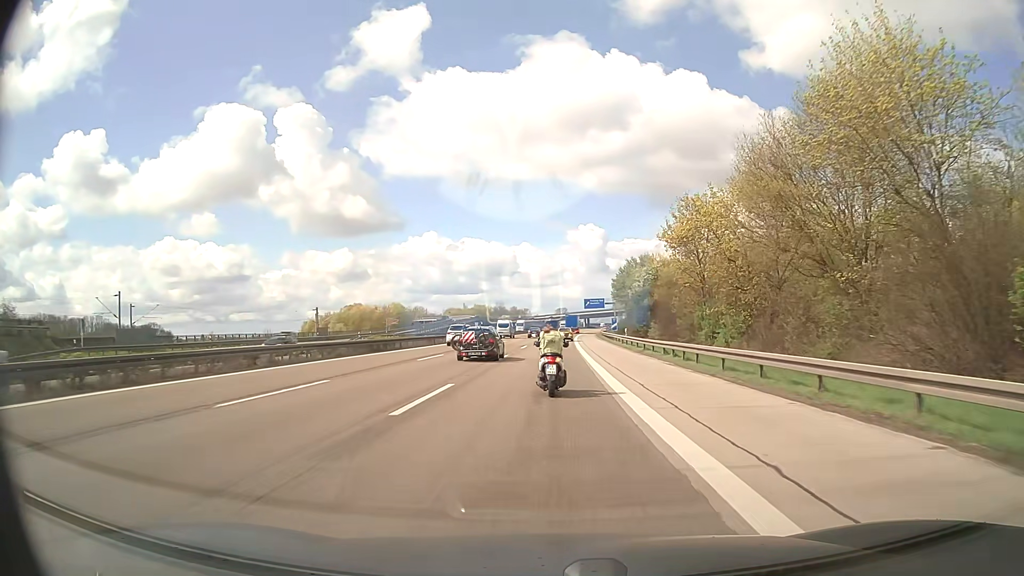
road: motorway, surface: asphalt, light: Day
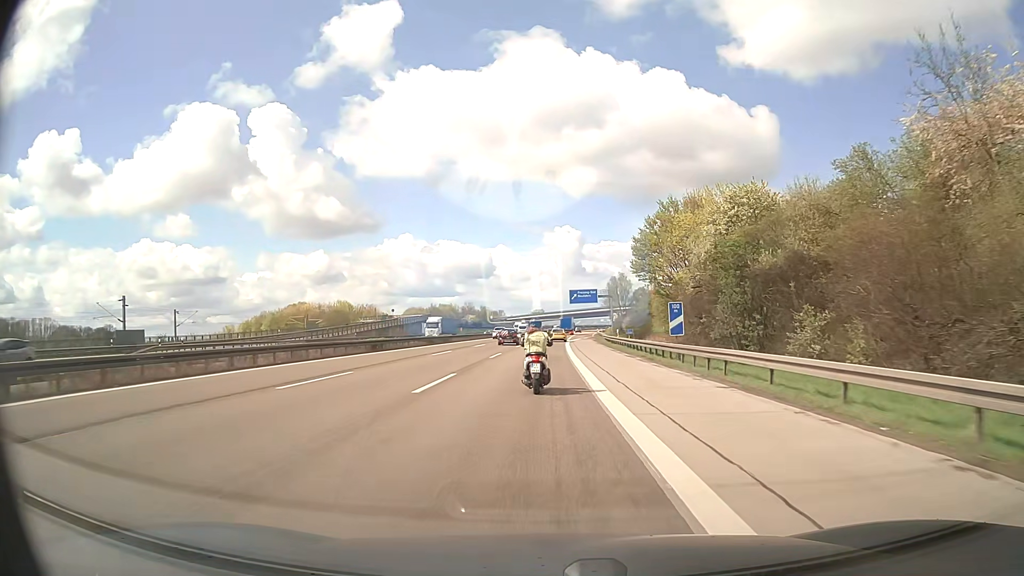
(+1.0, +50.4) m; +2°
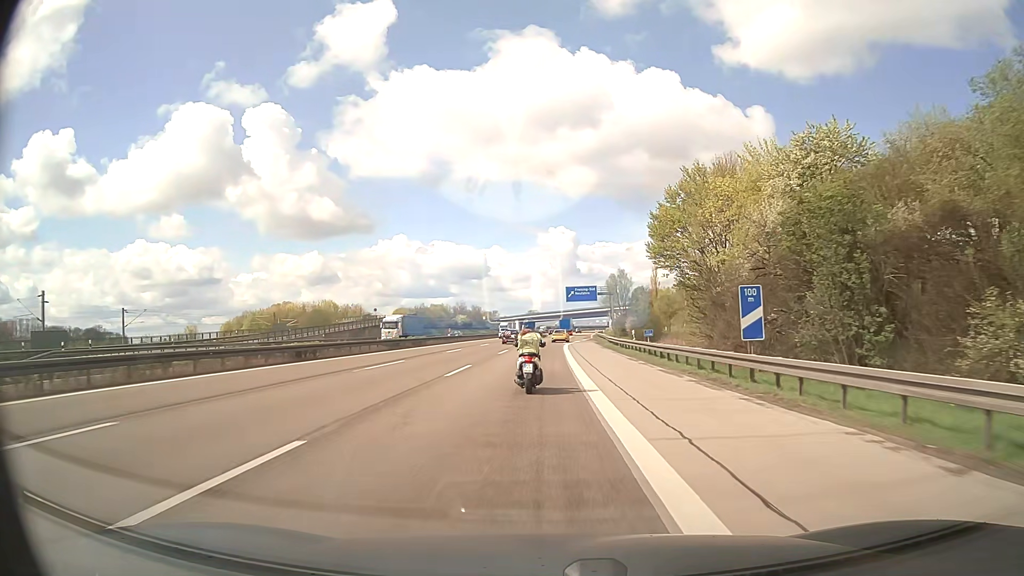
(+0.1, +12.5) m; +1°
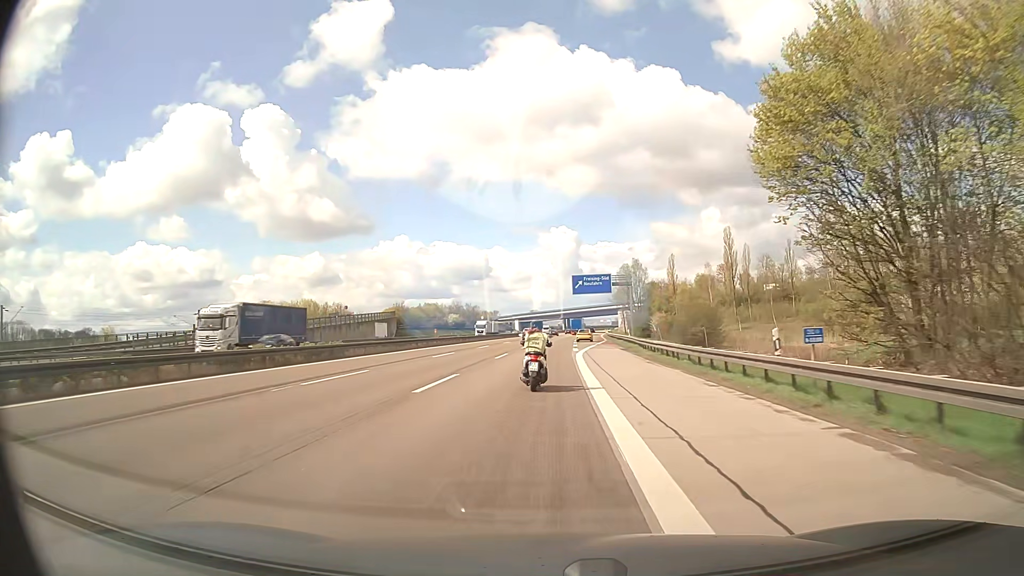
(0.0, +24.8) m; 0°
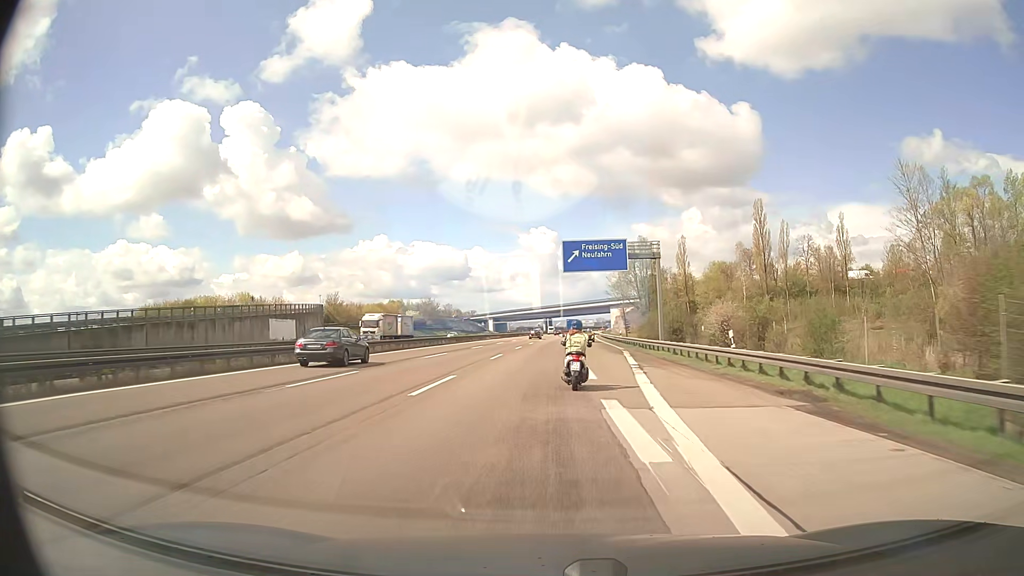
(+0.3, +37.0) m; +2°
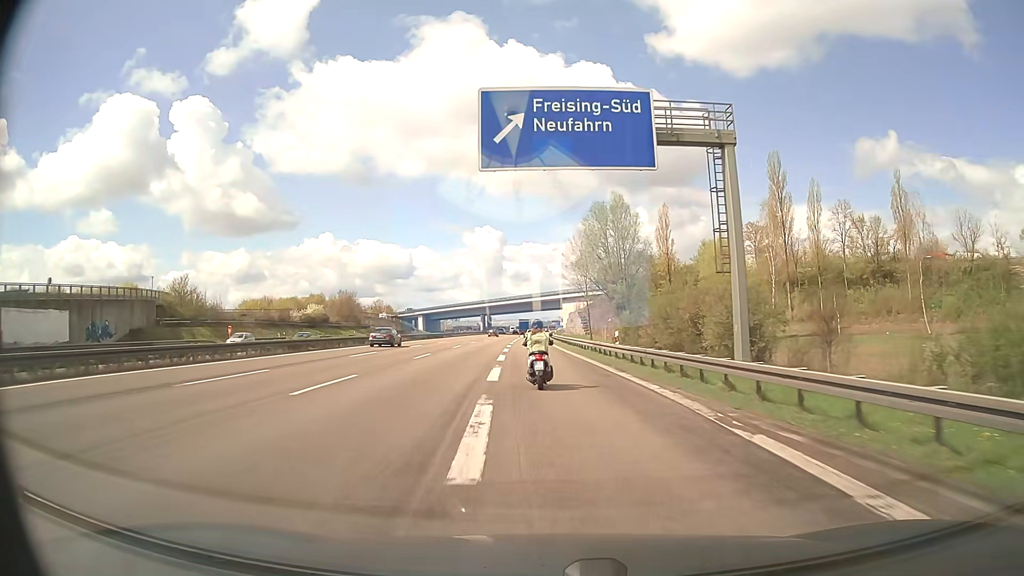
(+1.5, +36.6) m; +5°
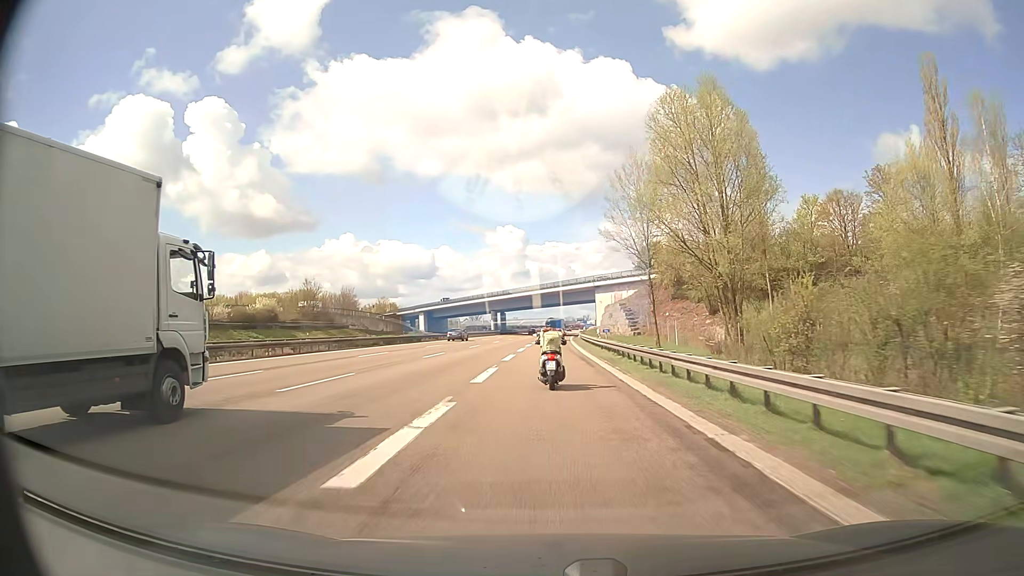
(-0.7, +36.5) m; -2°
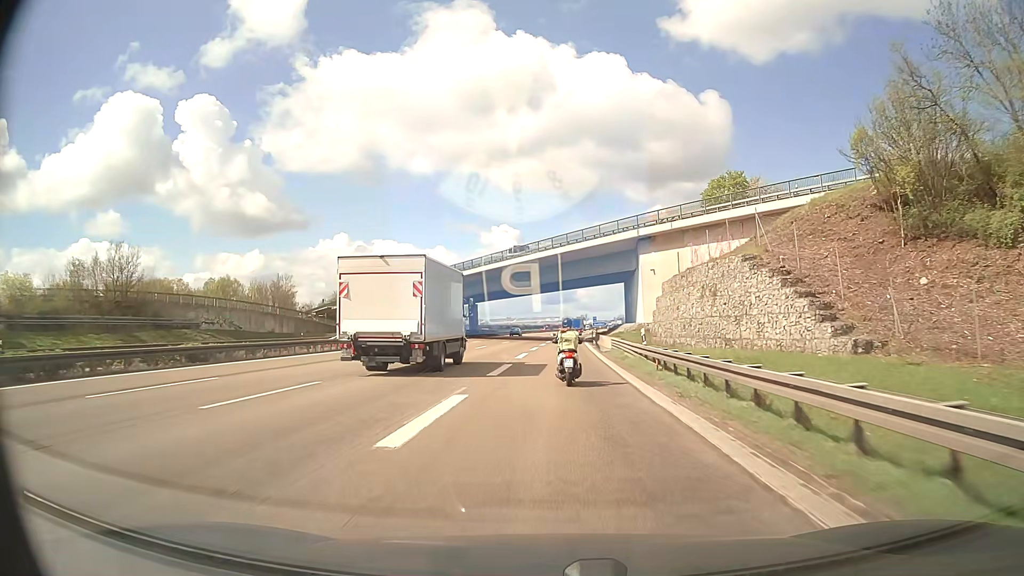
(+0.1, +57.5) m; 0°
(0, +10) (0, +20) (0, +30) (+1, +40) (+1, +50) (+1, +60) (+1, +70) (+2, +80) (+2, +90) (+3, +100) m
